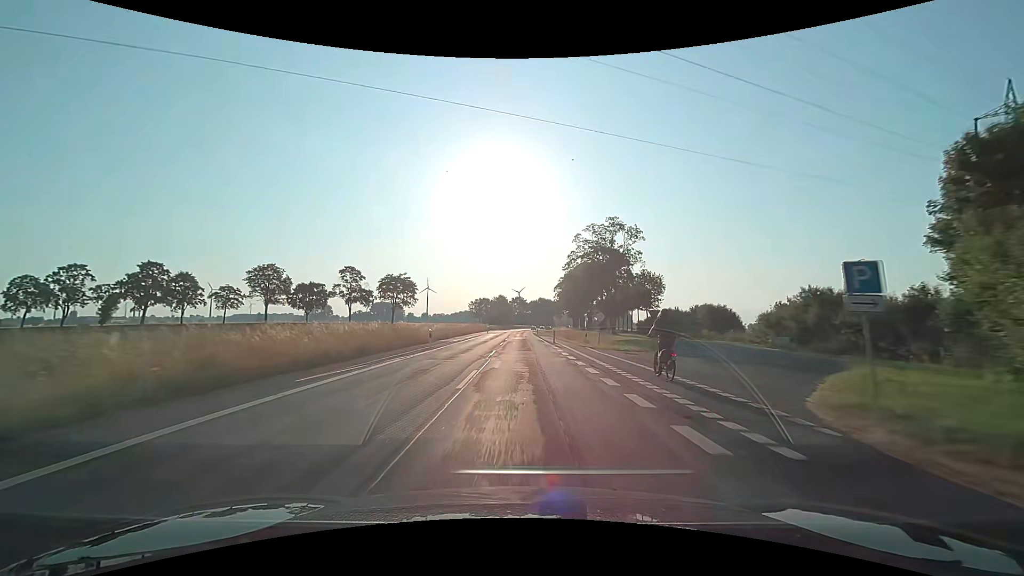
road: secondary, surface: asphalt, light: Day
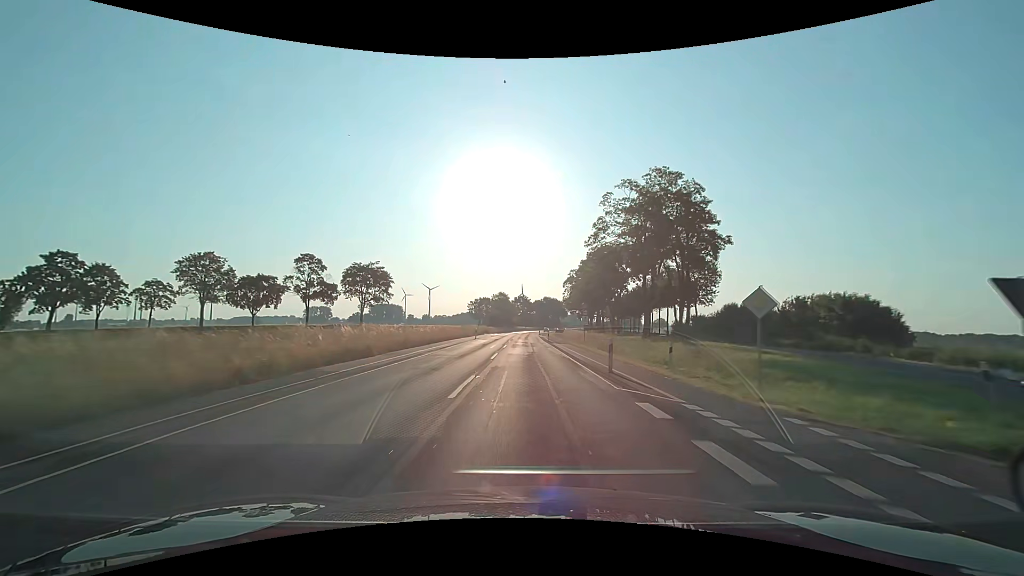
(-0.1, +25.1) m; 0°
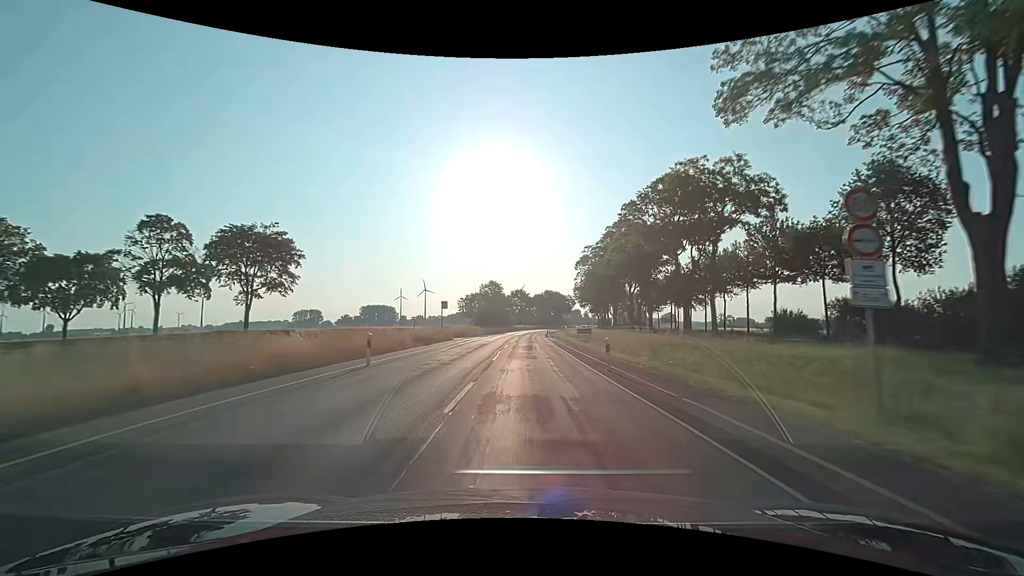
(-0.1, +37.6) m; 0°
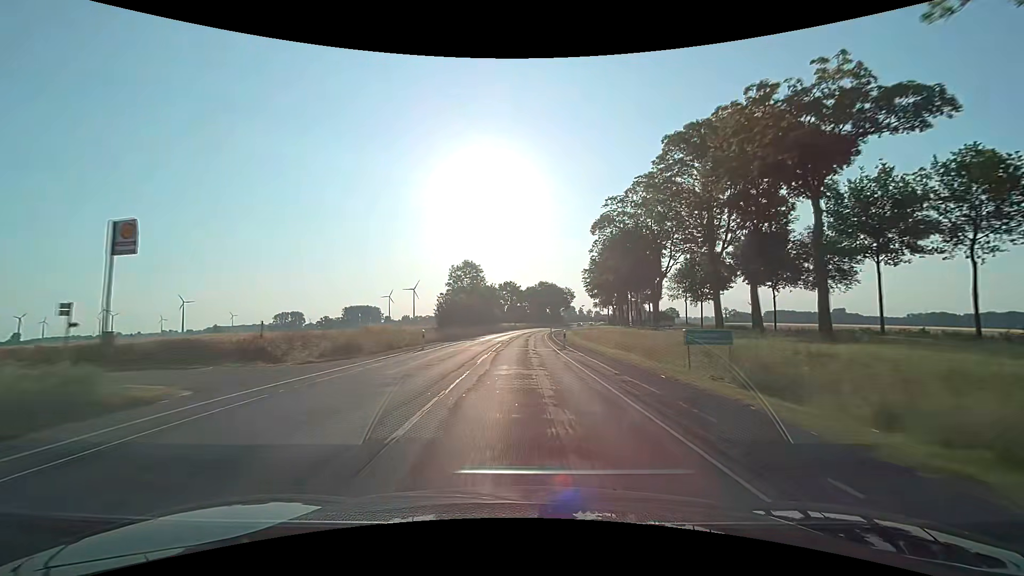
(+0.1, +37.6) m; +1°
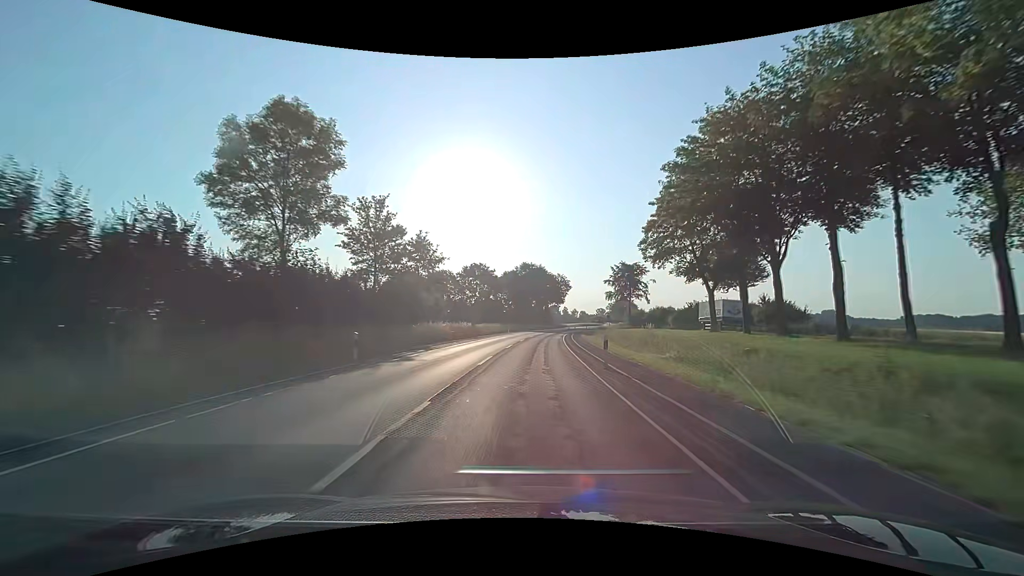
(+0.6, +62.8) m; +2°
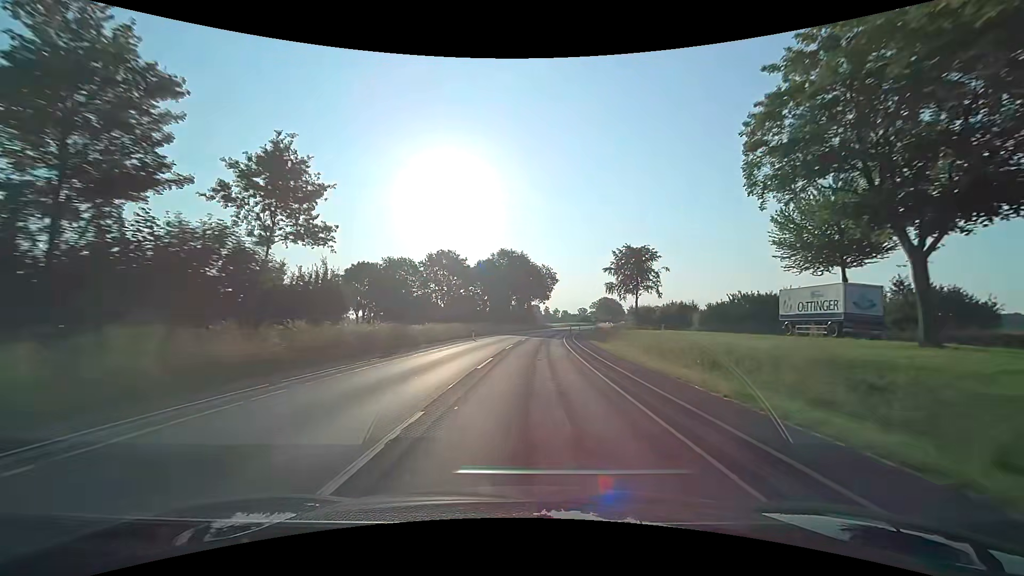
(+0.4, +25.0) m; +2°
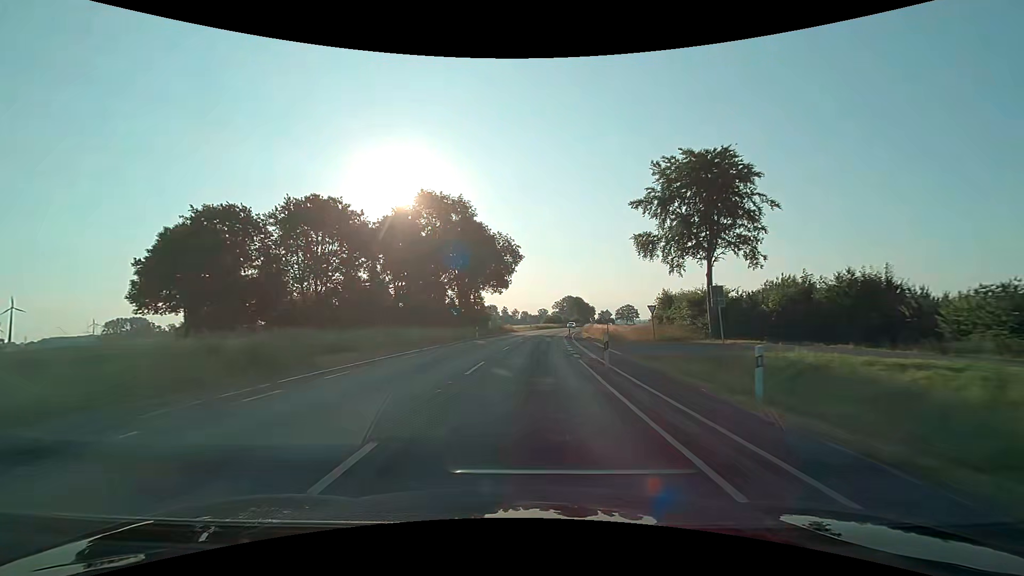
(+2.2, +49.9) m; +5°
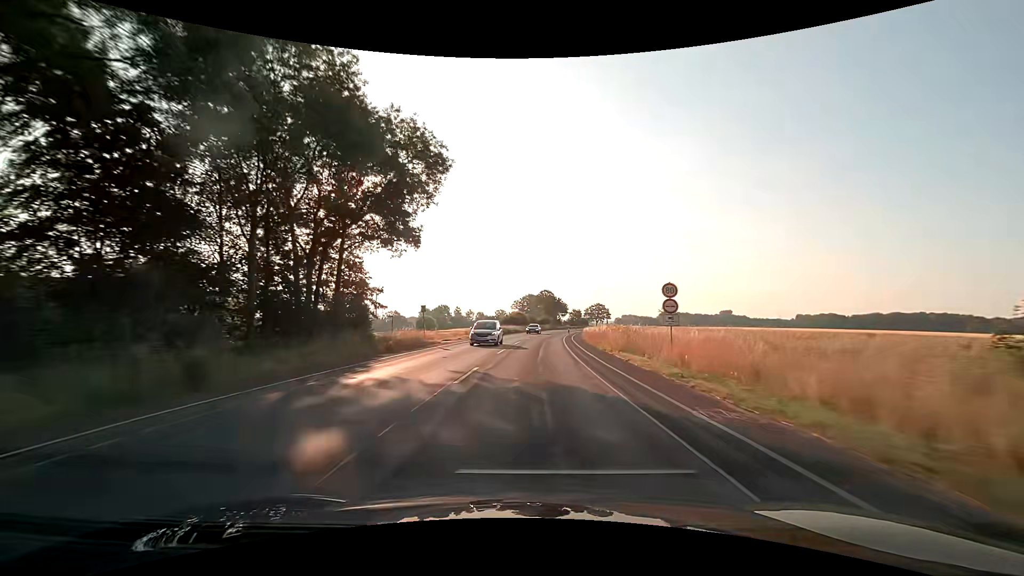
(+2.1, +49.9) m; +5°
(0, +10) (0, +20) (+1, +30) (+1, +40) (+2, +50) (+3, +60) (+4, +70) (+5, +80) (+6, +90) (+8, +100) m
